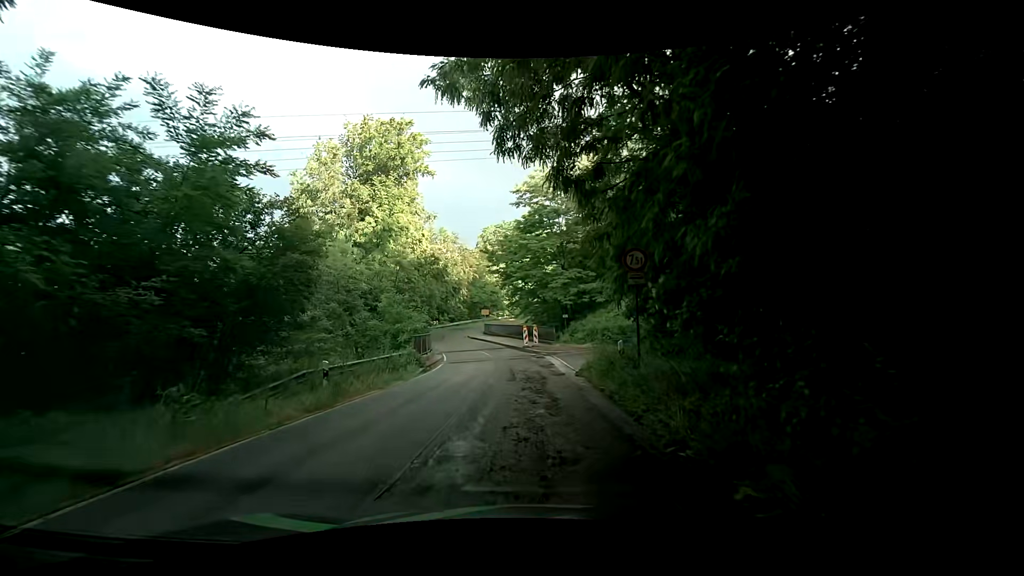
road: tertiary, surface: asphalt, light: Day
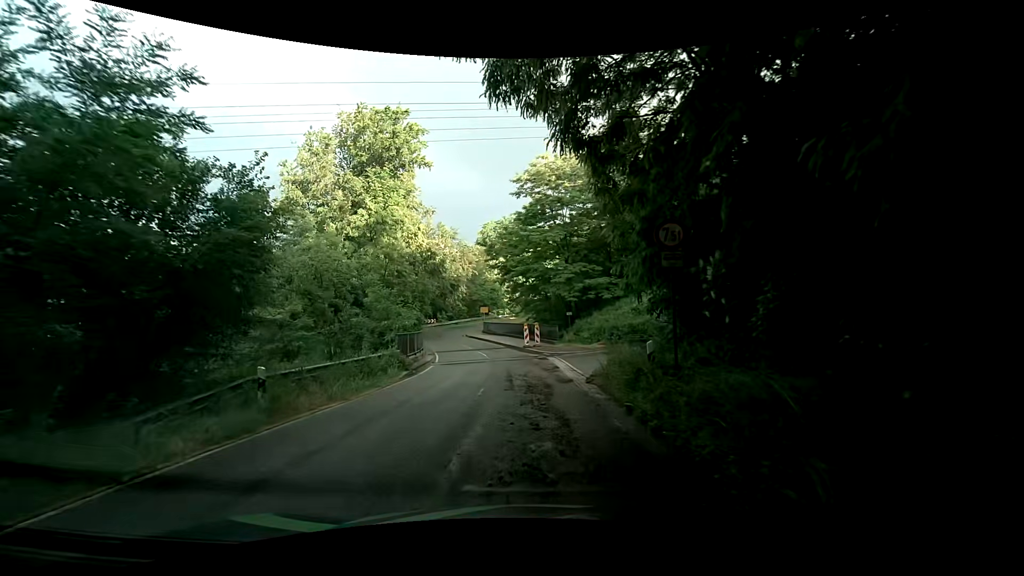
(+0.1, +2.9) m; -1°
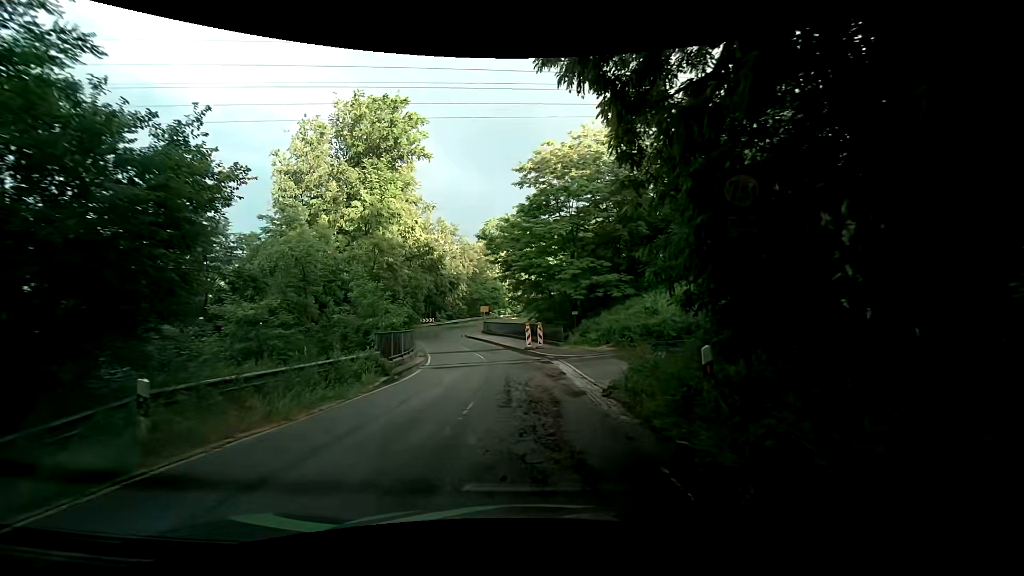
(-0.1, +2.9) m; 0°
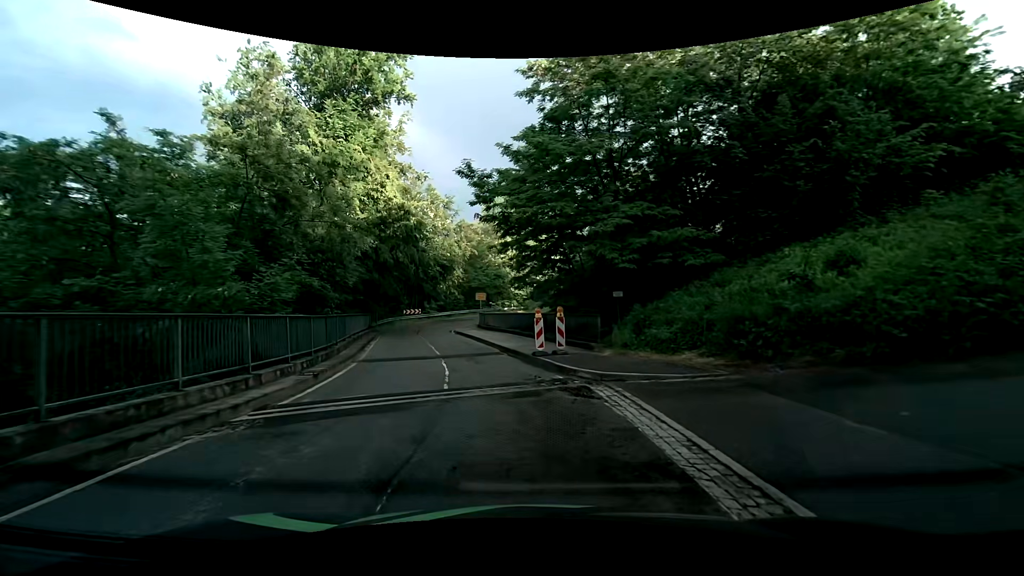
(0.0, +14.0) m; 0°
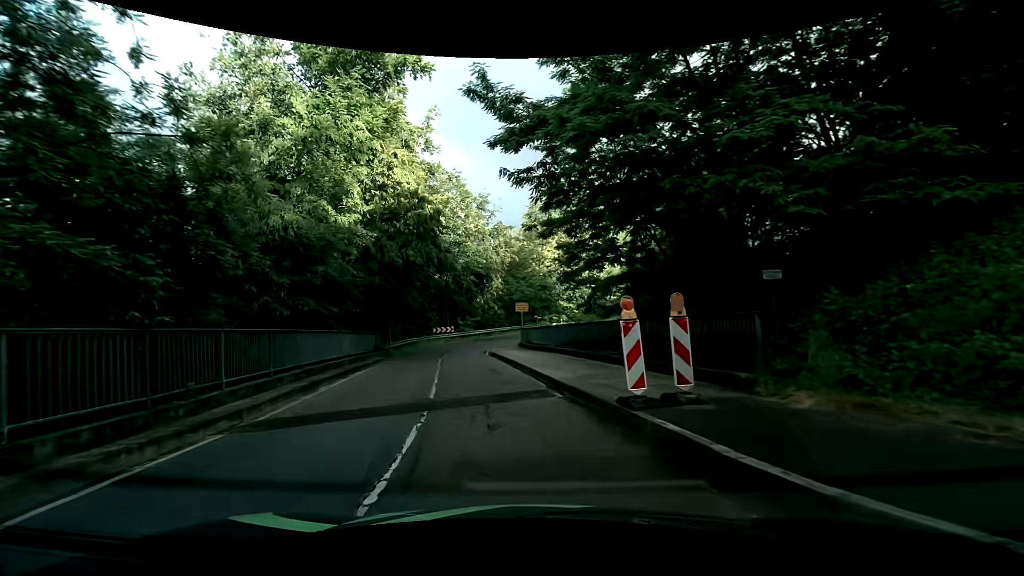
(-0.4, +9.7) m; -4°
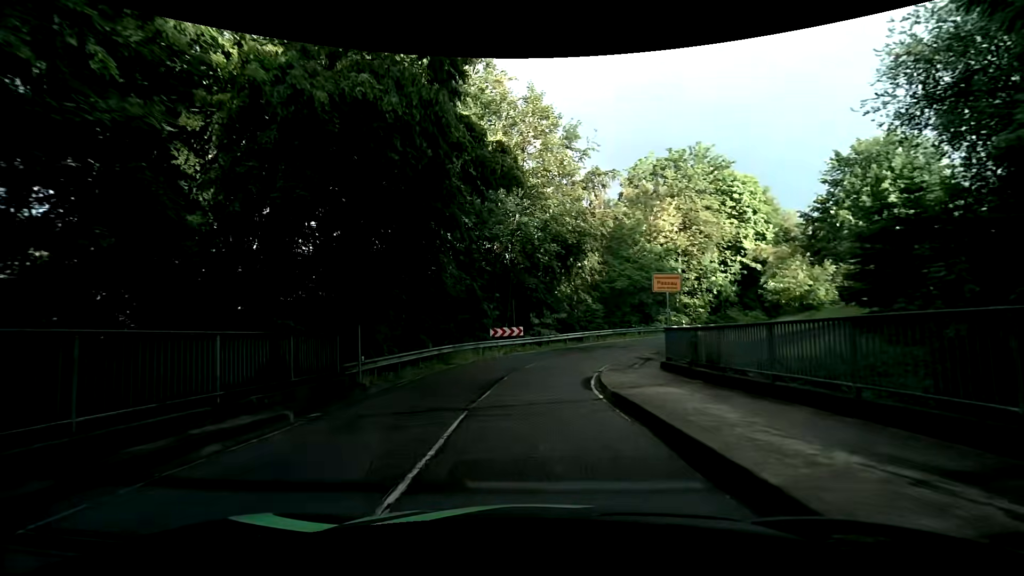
(-3.0, +19.6) m; -10°
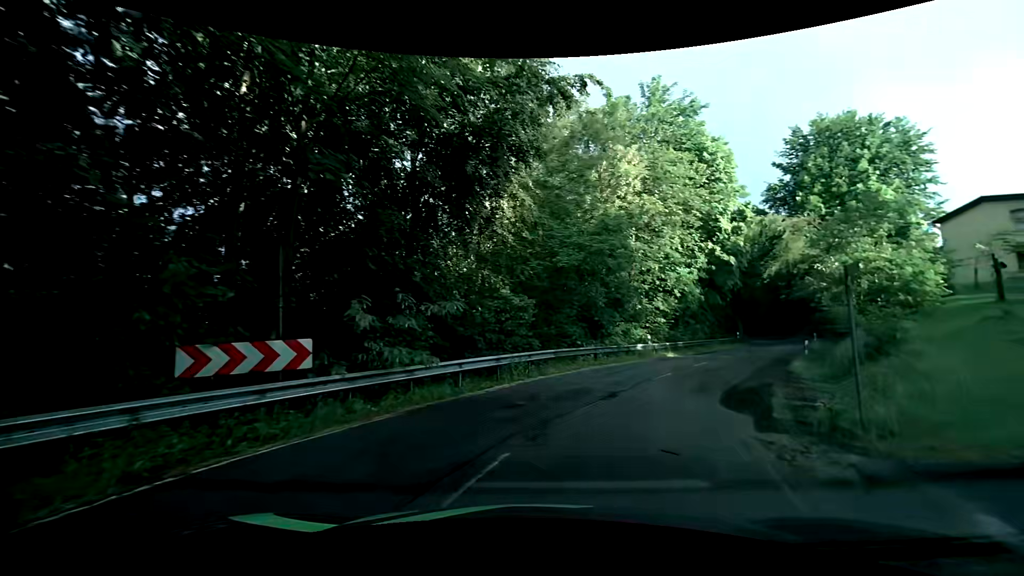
(+0.6, +20.8) m; +10°
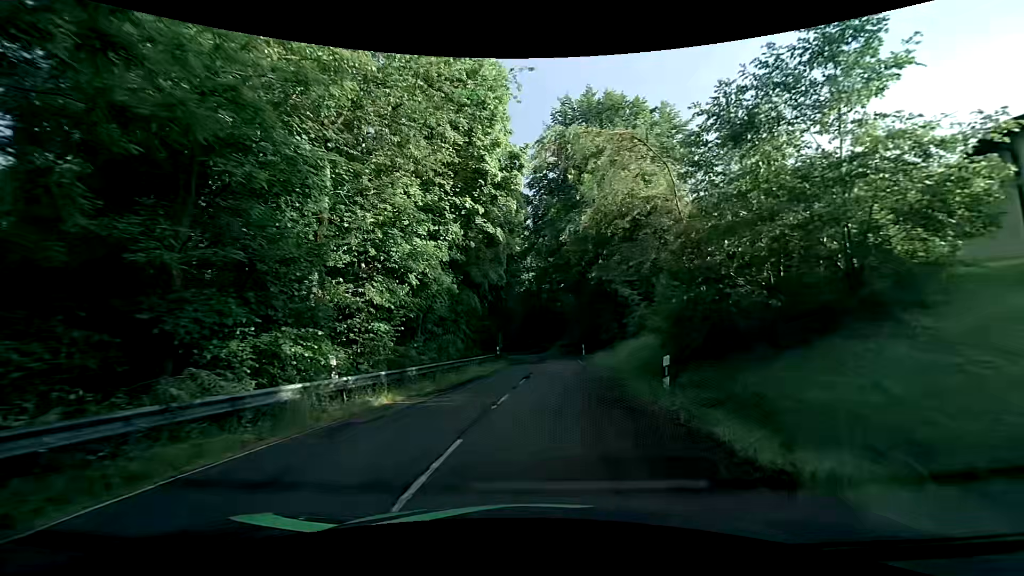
(+5.1, +16.2) m; +29°
(0, +10) (+1, +20) (+2, +30) (+2, +40) (+2, +50) (+1, +60) (-1, +70) (-5, +79) (-9, +88) (-14, +97) m
